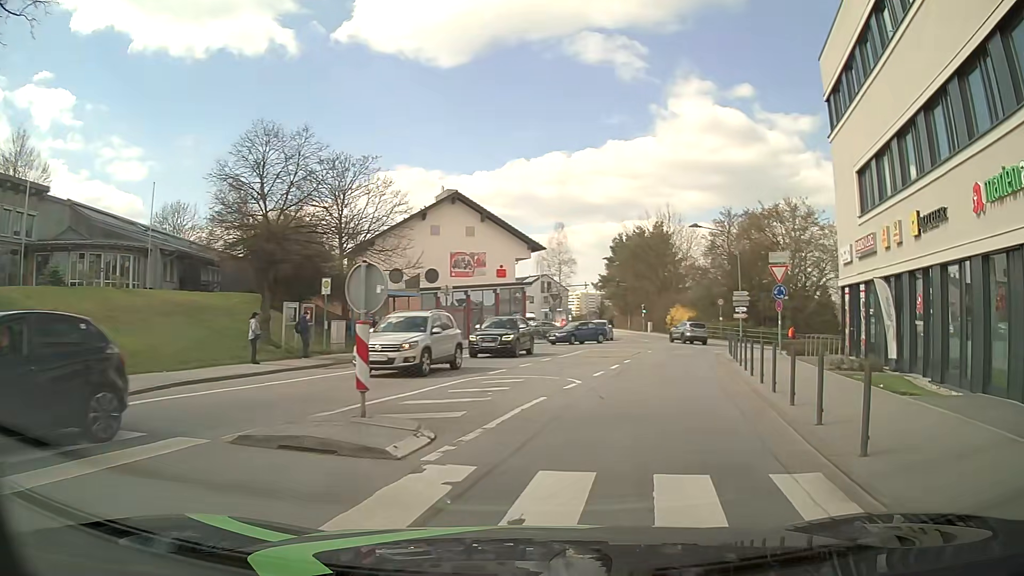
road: unclassified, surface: asphalt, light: Day
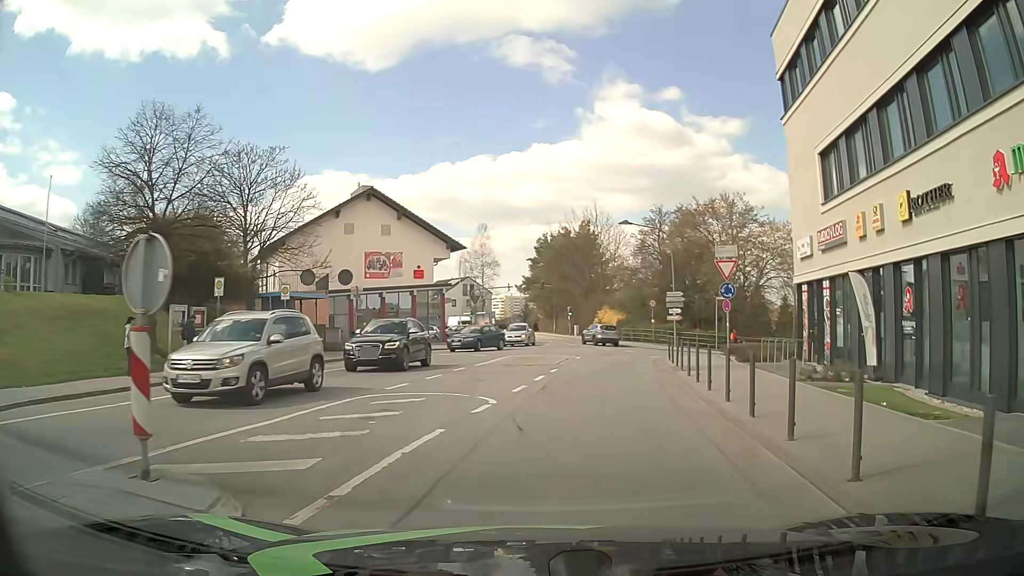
(+0.2, +3.2) m; +7°
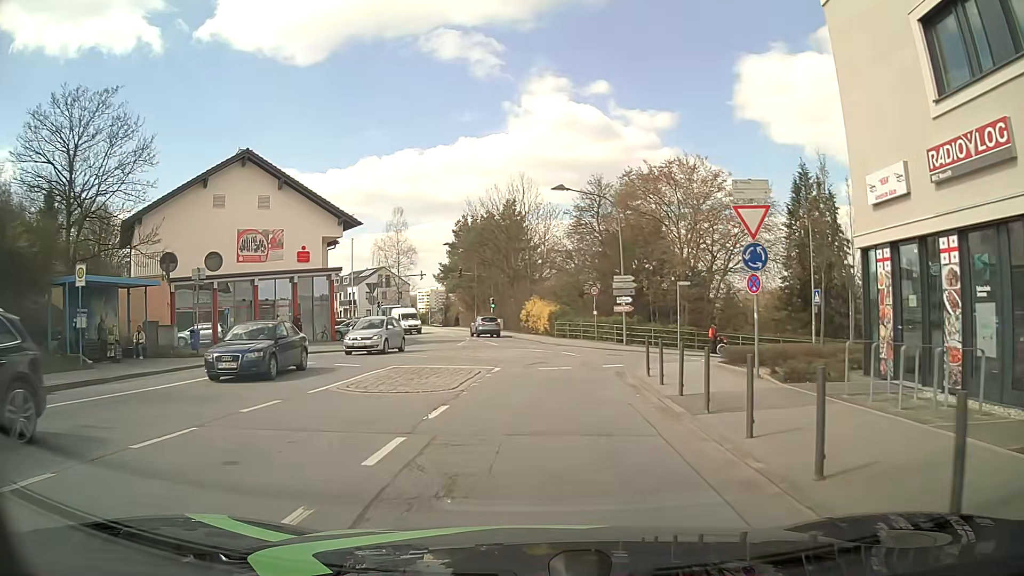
(+0.8, +10.5) m; +6°
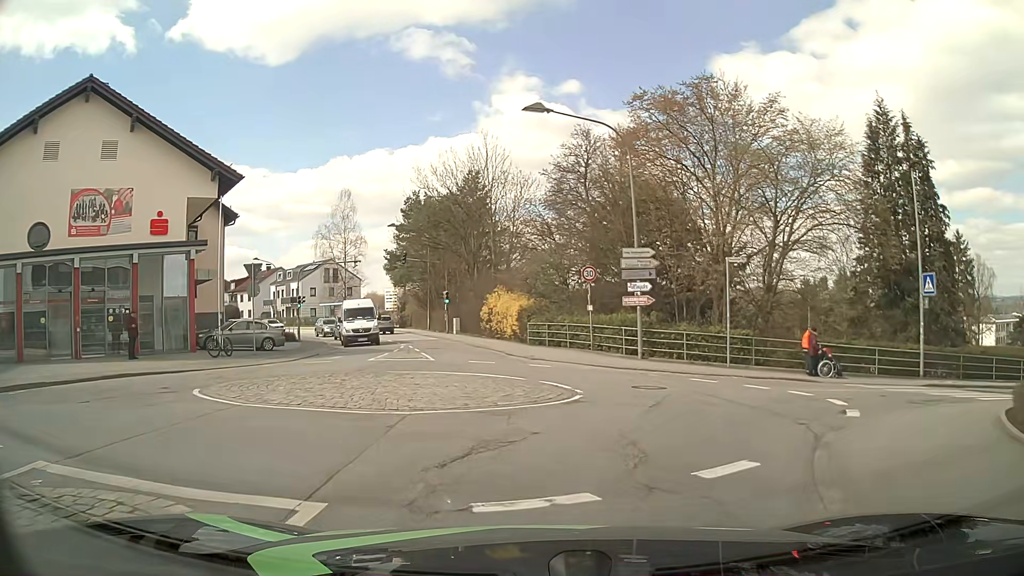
(+0.2, +14.3) m; +2°
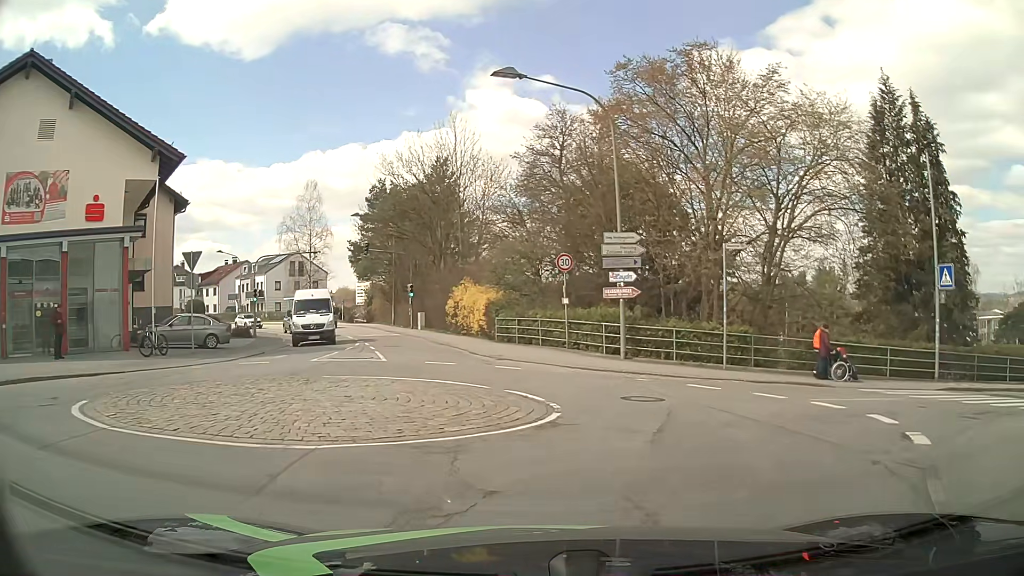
(0.0, +2.9) m; +2°
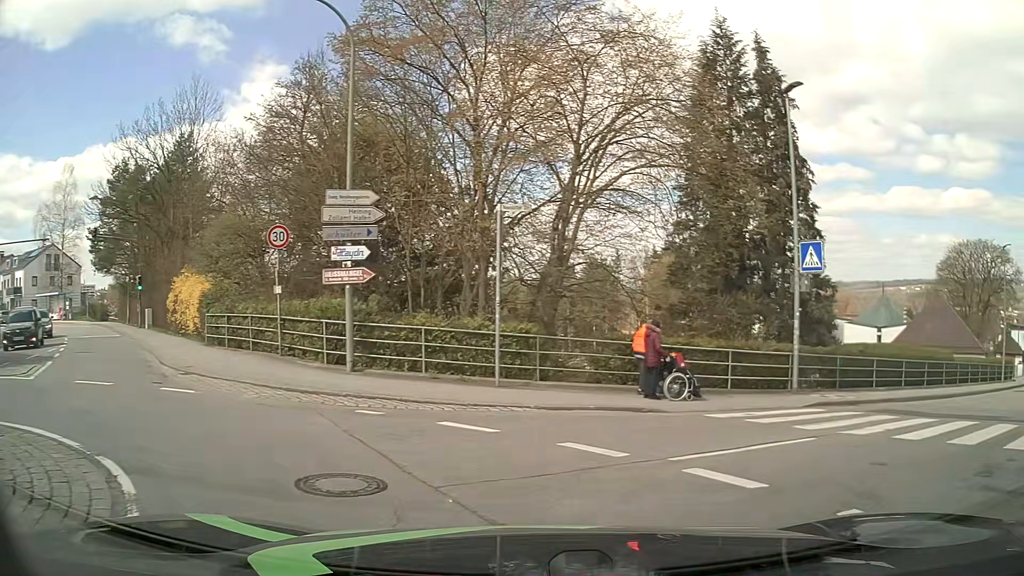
(+0.9, +6.1) m; +22°
